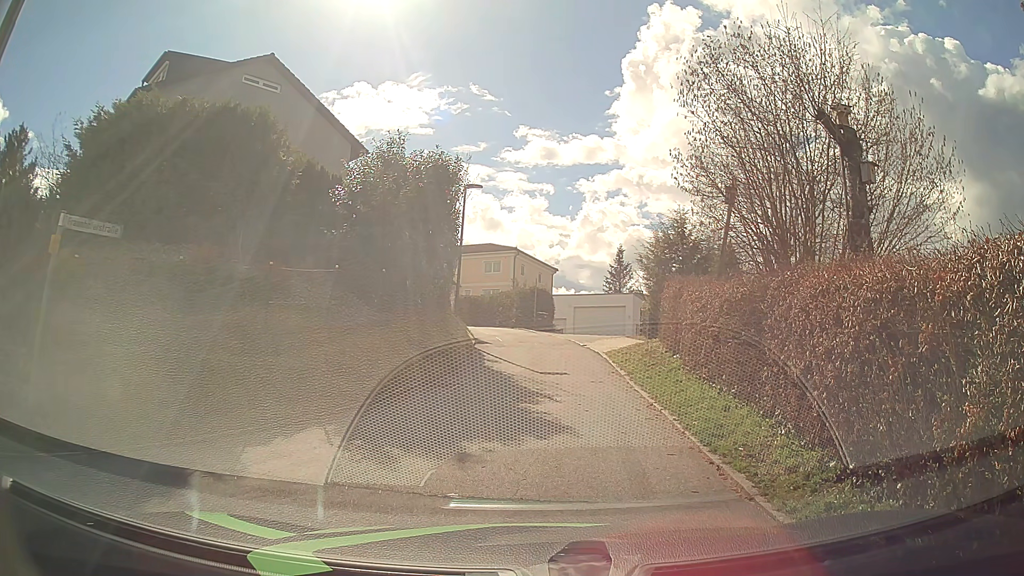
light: Day
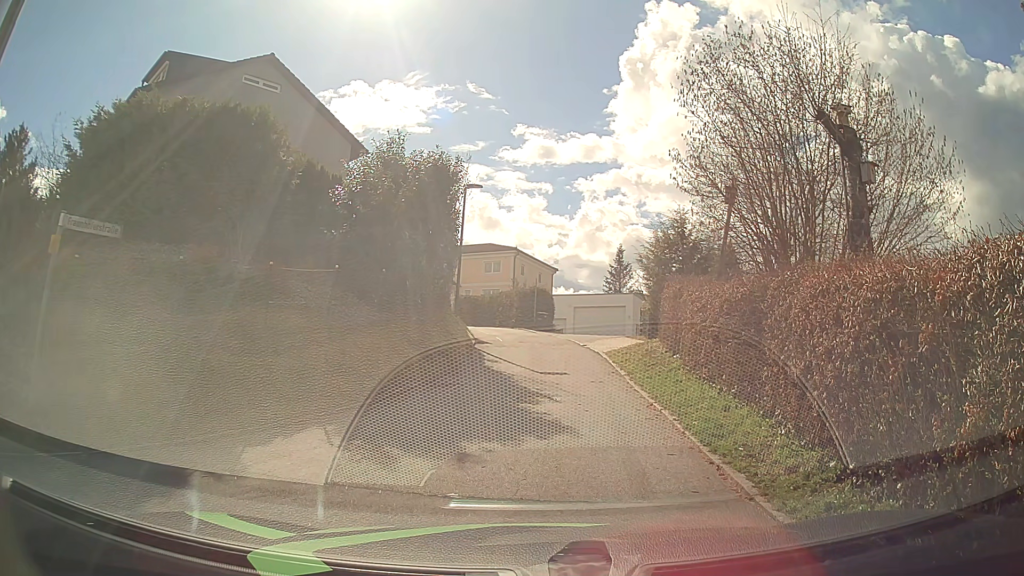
(0.0, 0.0) m; 0°
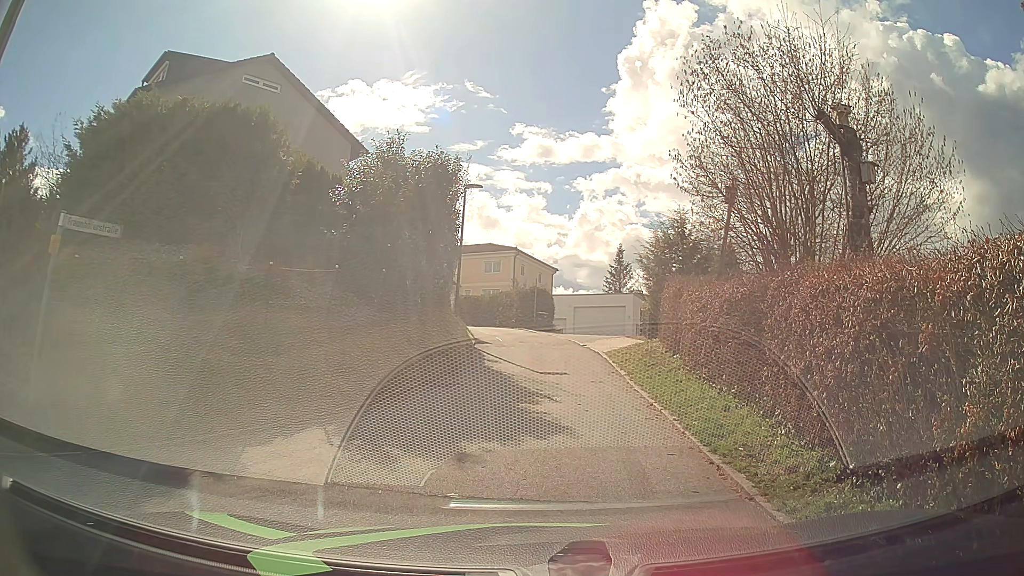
(0.0, 0.0) m; 0°
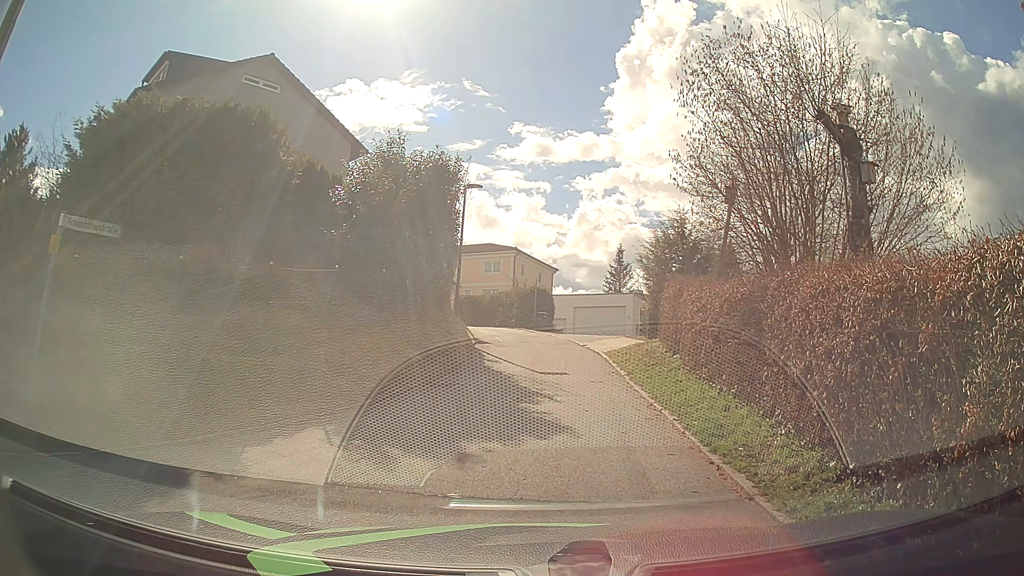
(0.0, 0.0) m; 0°
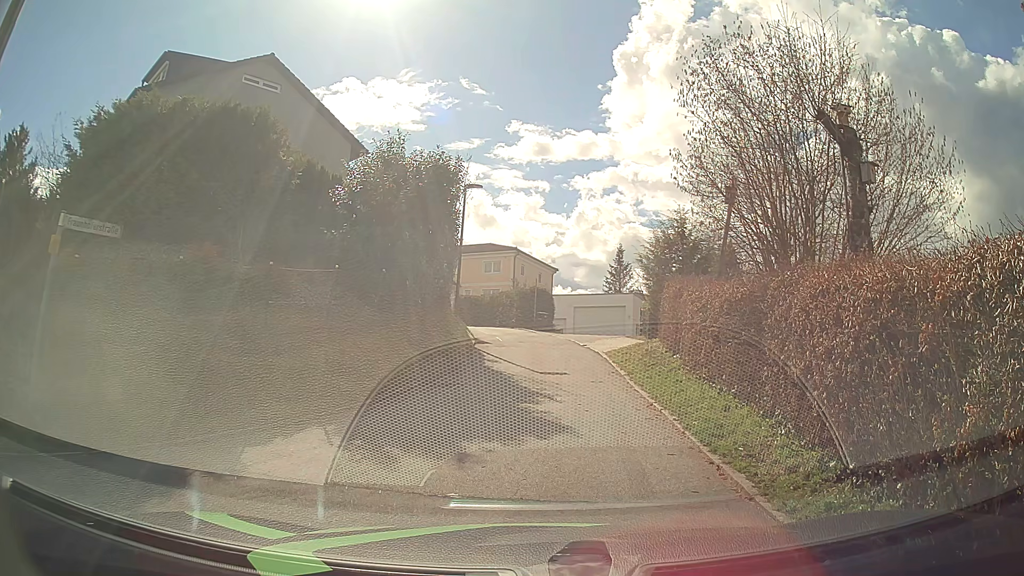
(0.0, 0.0) m; 0°
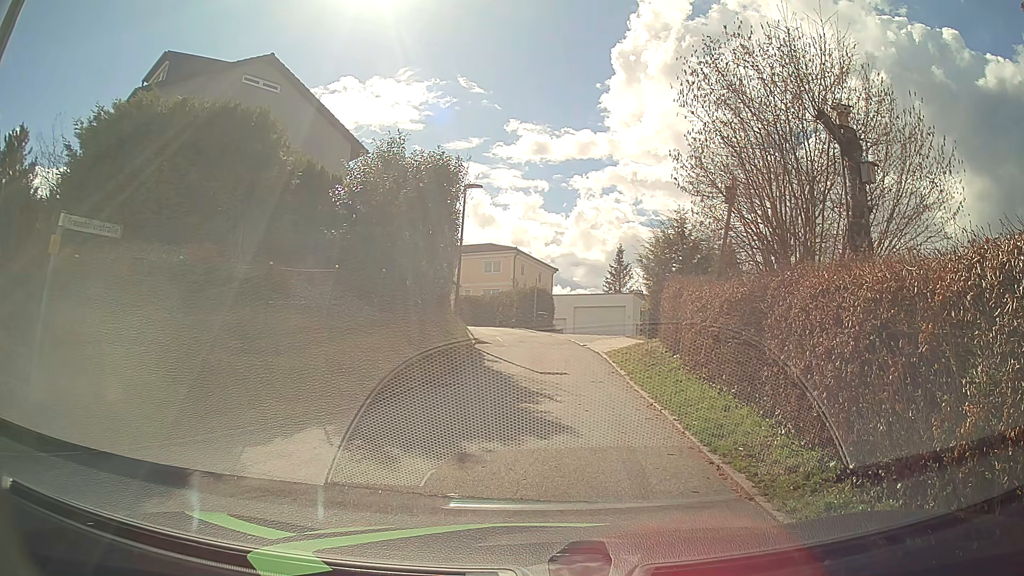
(0.0, 0.0) m; 0°
